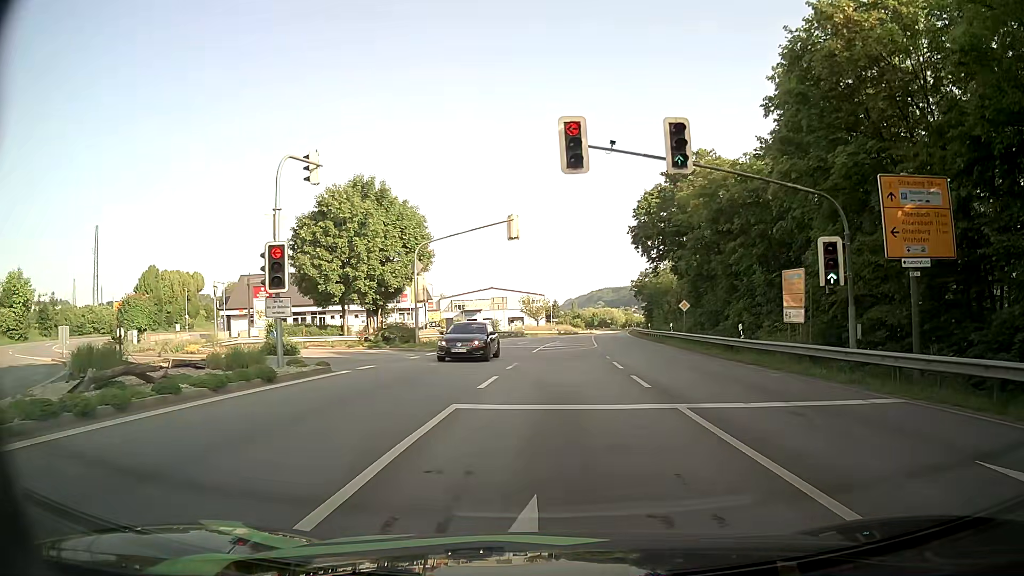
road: primary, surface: asphalt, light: Day
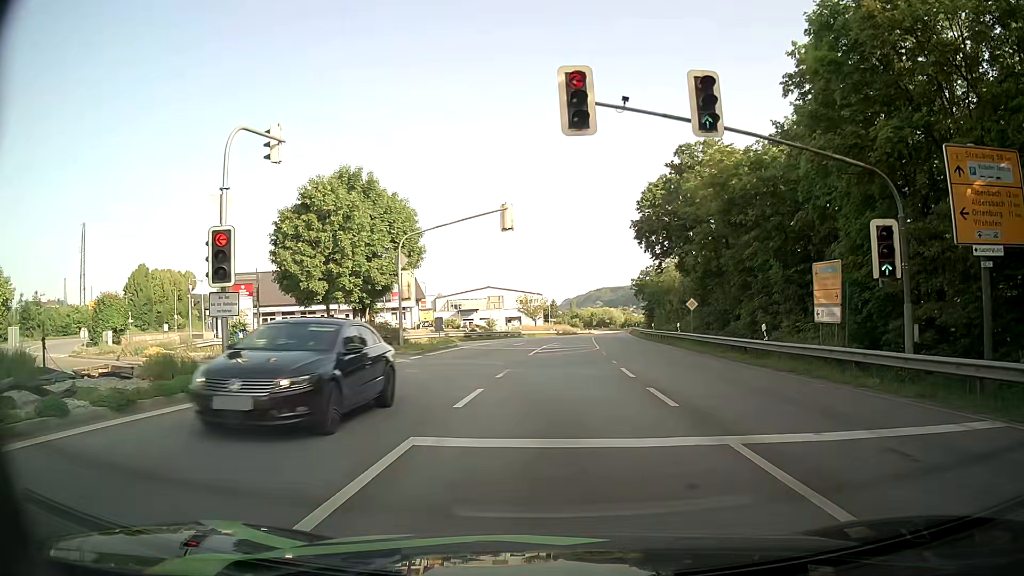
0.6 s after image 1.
(0.0, +3.0) m; +1°
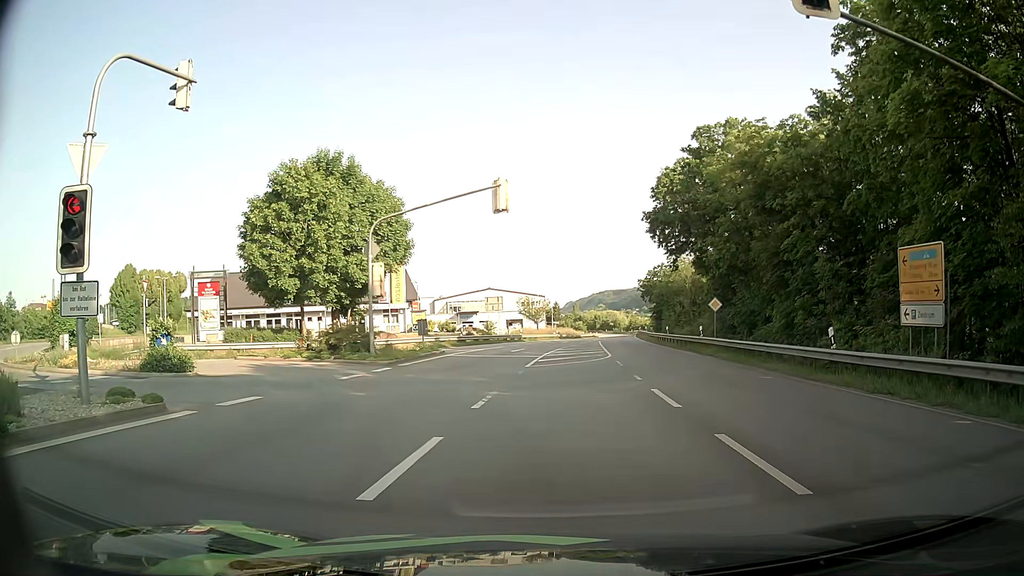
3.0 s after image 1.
(0.0, +5.1) m; 0°
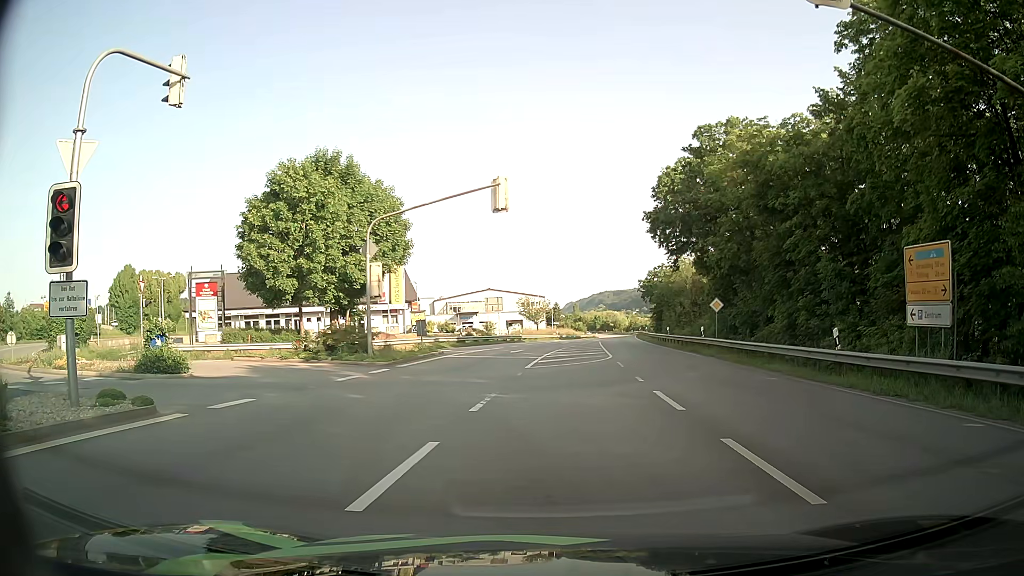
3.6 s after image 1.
(0.0, +0.3) m; 0°
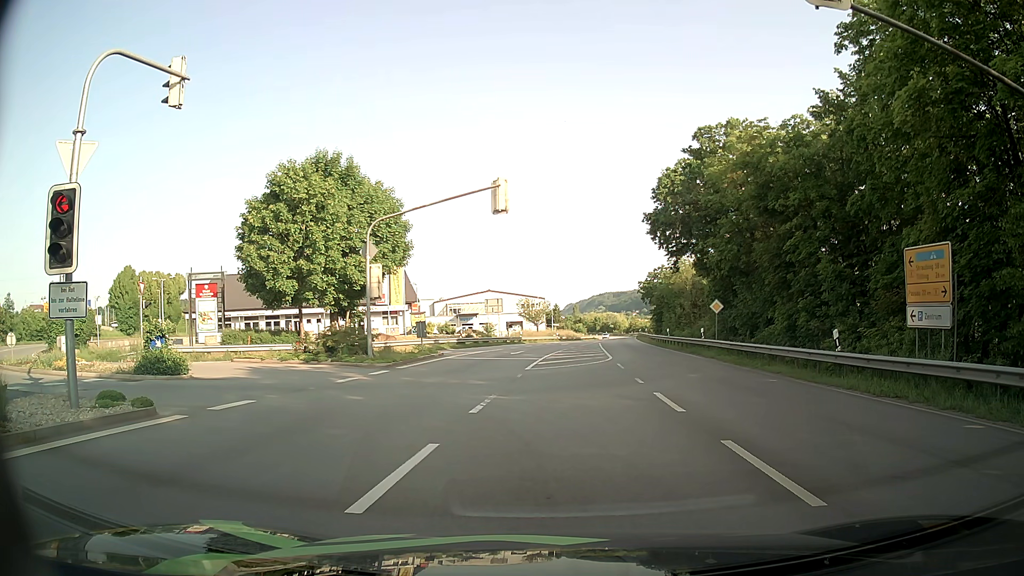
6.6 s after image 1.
(0.0, +0.1) m; 0°
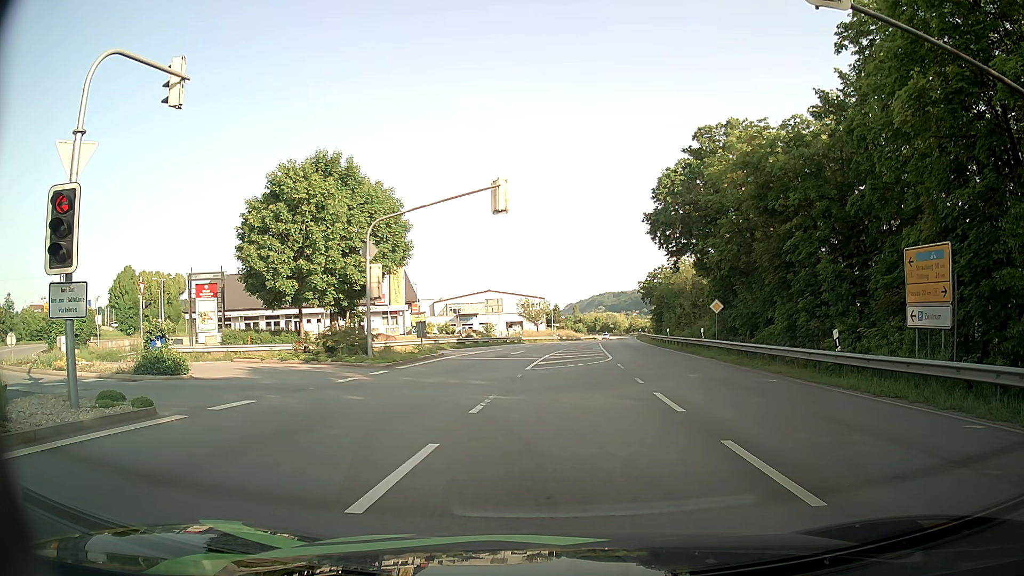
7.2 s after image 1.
(0.0, 0.0) m; 0°
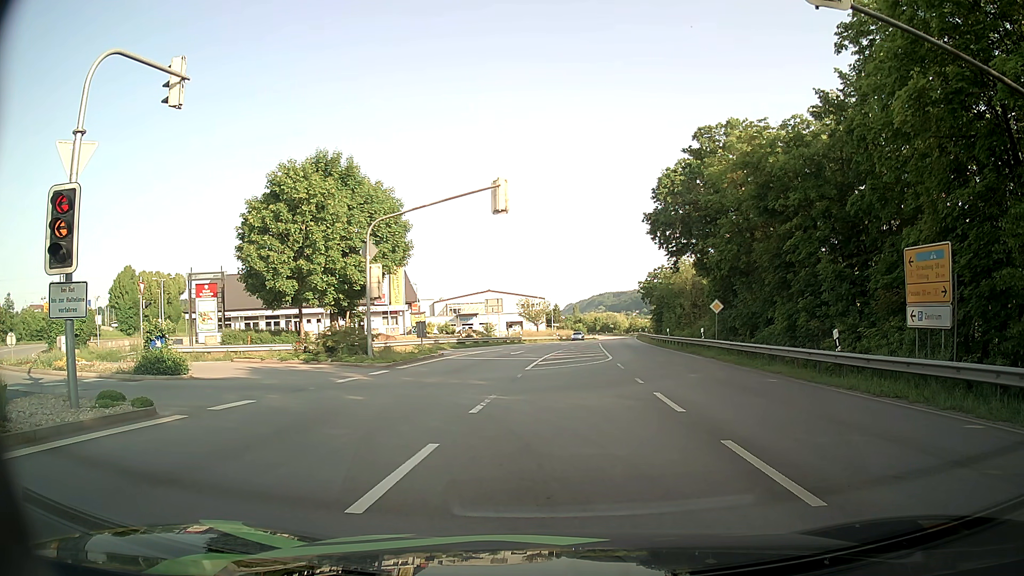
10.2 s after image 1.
(0.0, 0.0) m; 0°
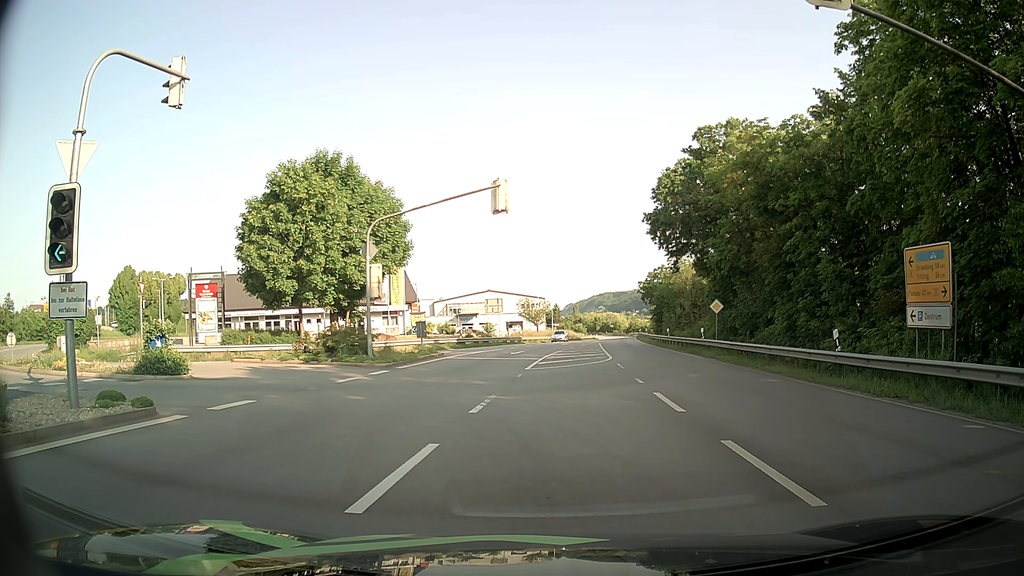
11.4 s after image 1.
(0.0, 0.0) m; 0°
(0, +10) (-5, +19) (-14, +24) (-23, +27) (-32, +32) (-39, +39) (-45, +47) (-49, +56) (-53, +65) (-57, +74) m
